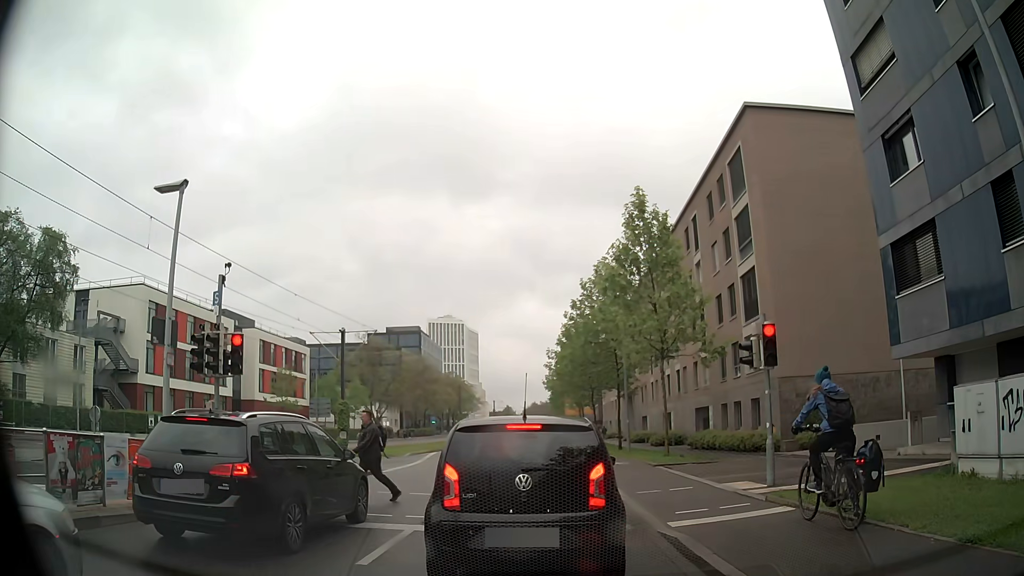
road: secondary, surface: asphalt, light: Day
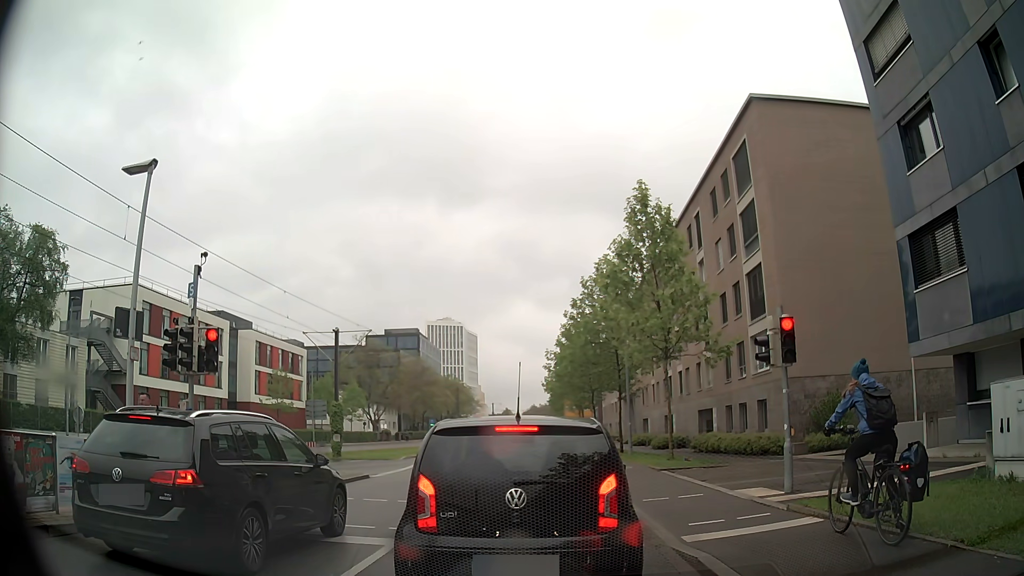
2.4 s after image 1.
(0.0, +1.0) m; 0°
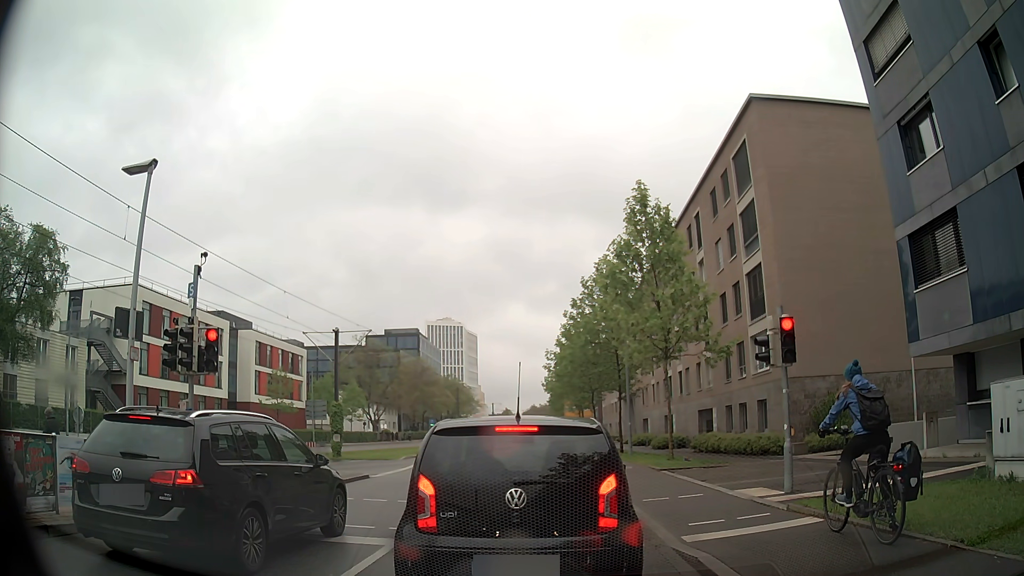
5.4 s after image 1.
(0.0, 0.0) m; 0°
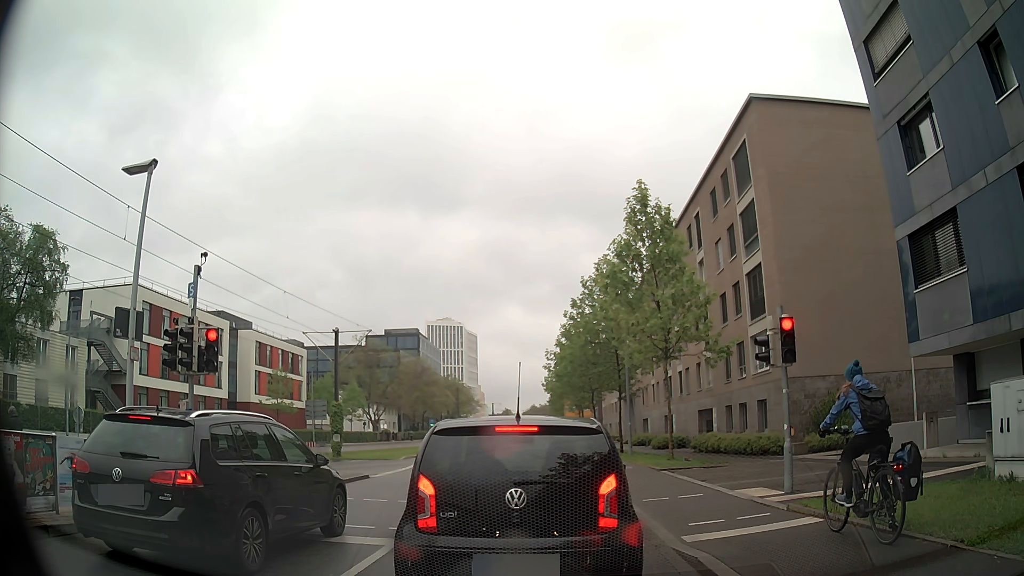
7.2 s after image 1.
(0.0, 0.0) m; 0°
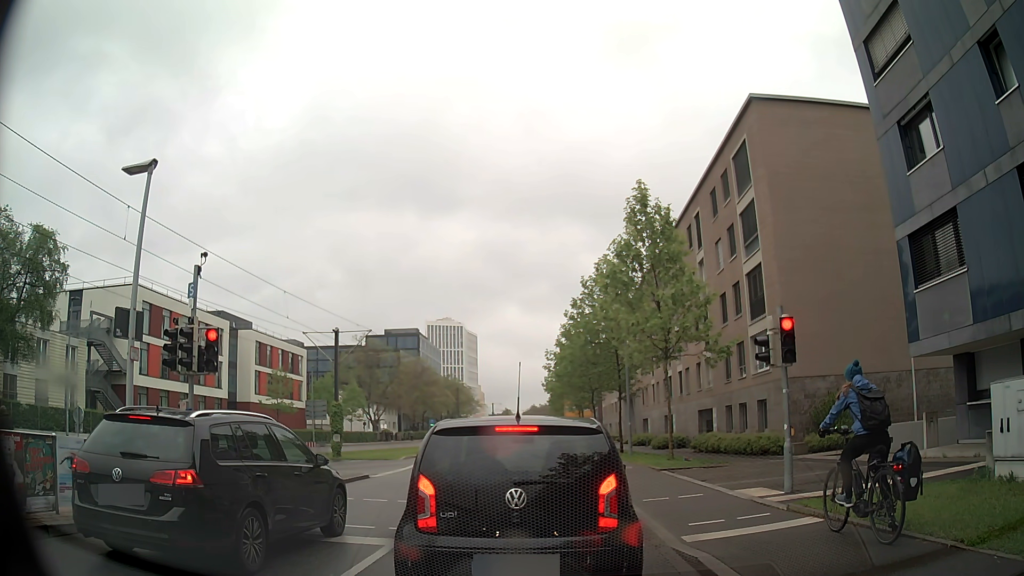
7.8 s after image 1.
(0.0, 0.0) m; 0°
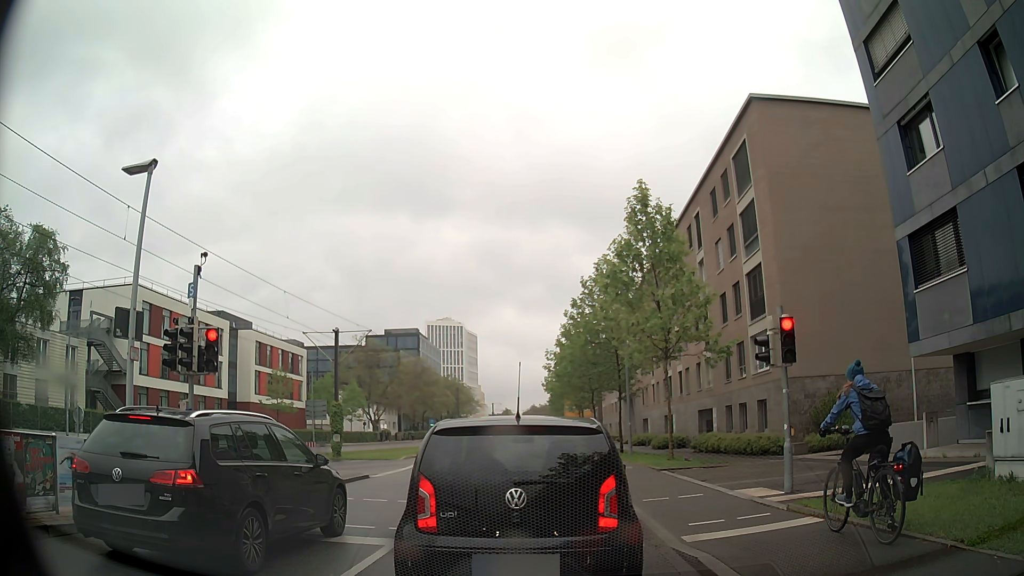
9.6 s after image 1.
(0.0, 0.0) m; 0°
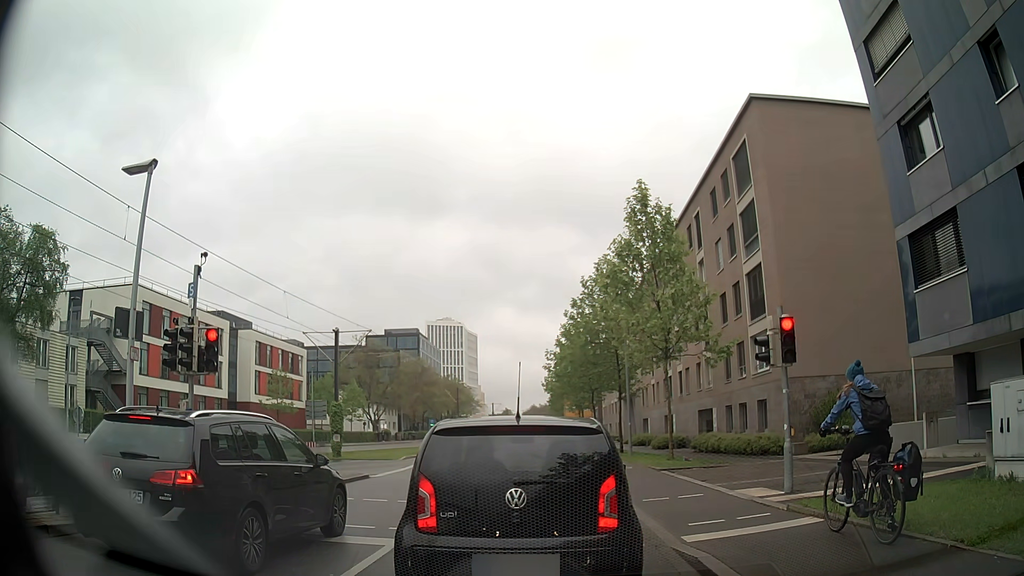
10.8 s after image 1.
(0.0, 0.0) m; 0°
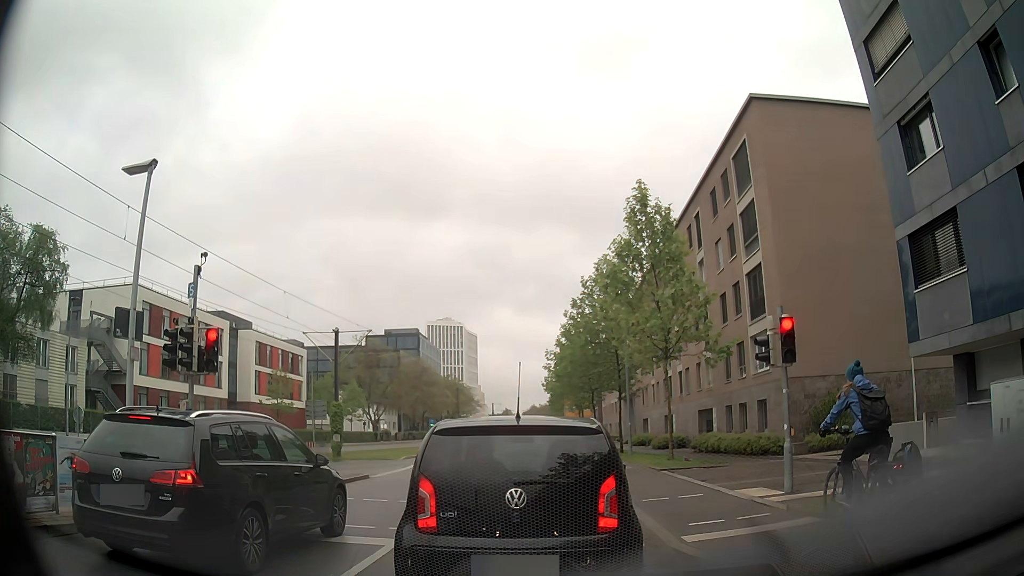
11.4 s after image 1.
(0.0, 0.0) m; 0°
